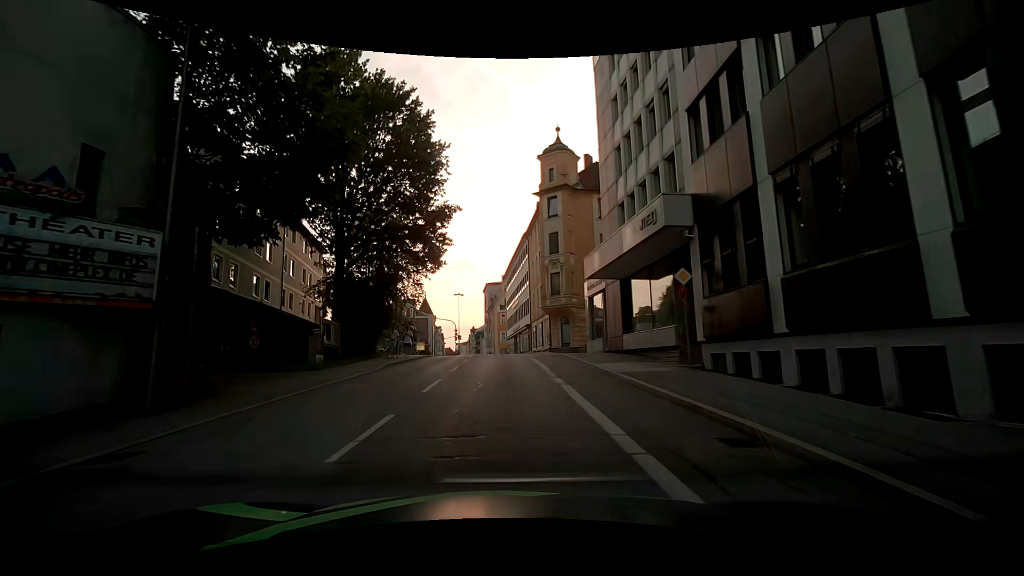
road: tertiary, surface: asphalt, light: Day
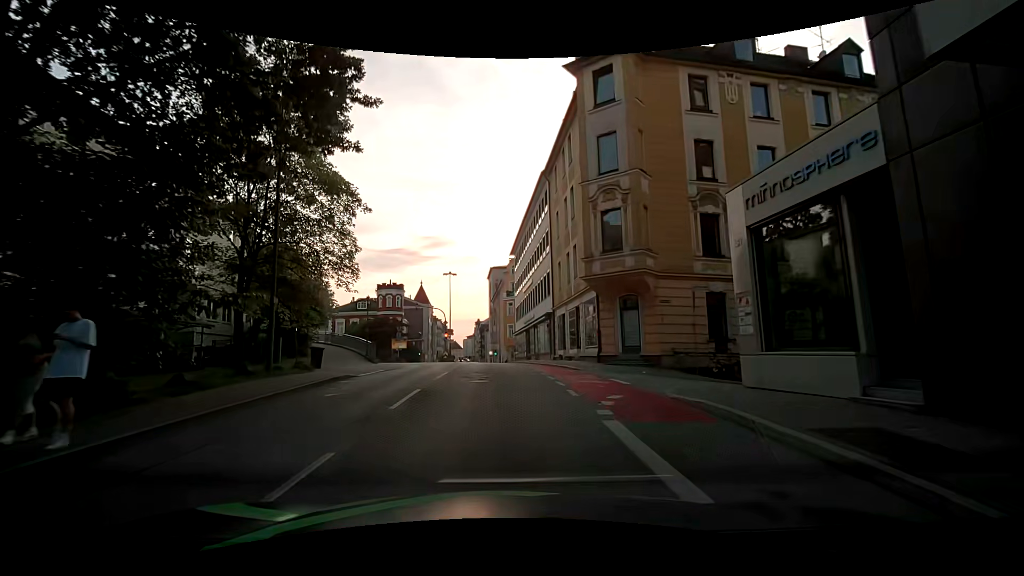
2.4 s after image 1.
(-0.5, +20.6) m; -4°
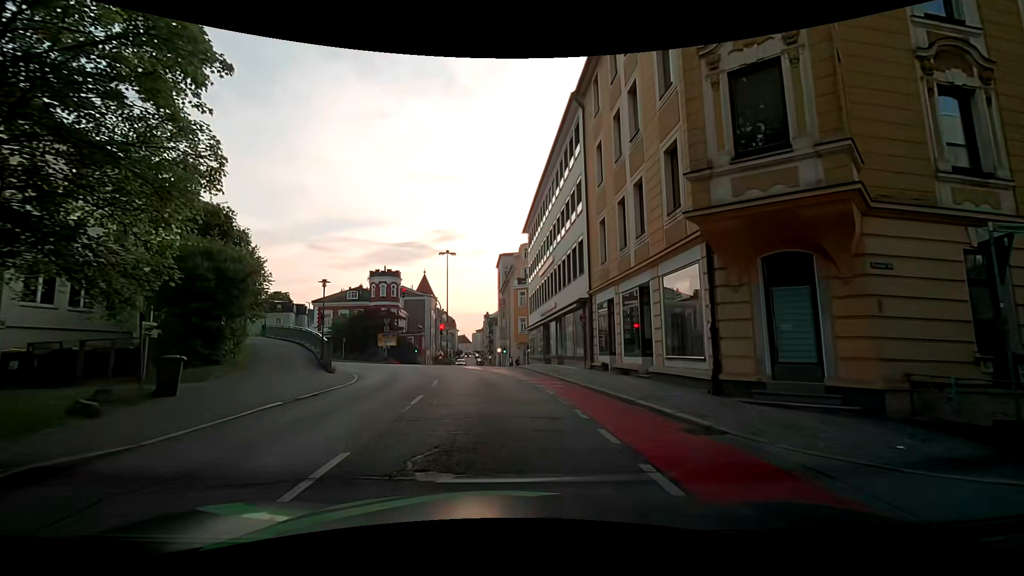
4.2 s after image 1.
(+0.4, +11.6) m; -2°
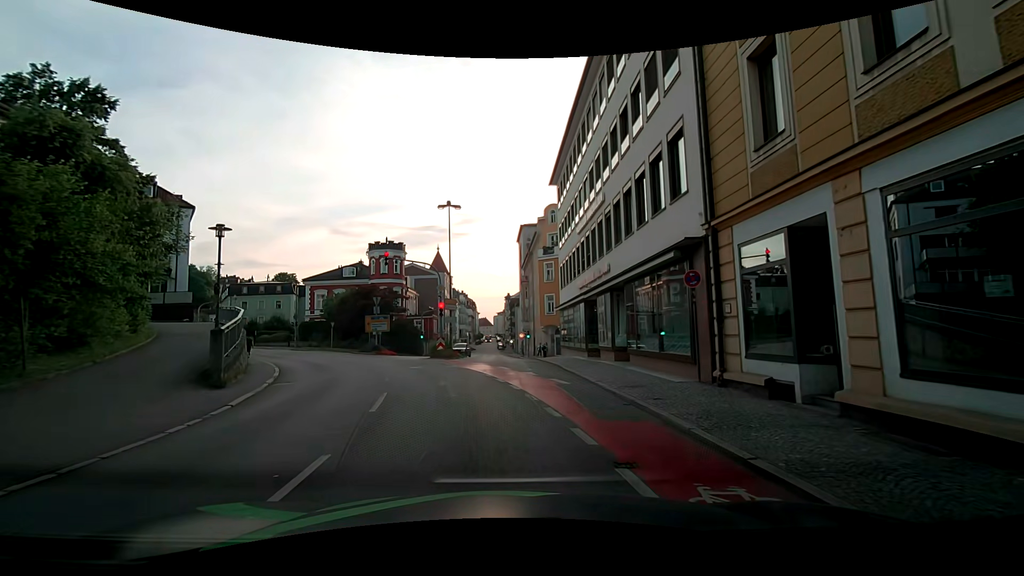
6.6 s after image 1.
(+0.8, +12.1) m; -1°
